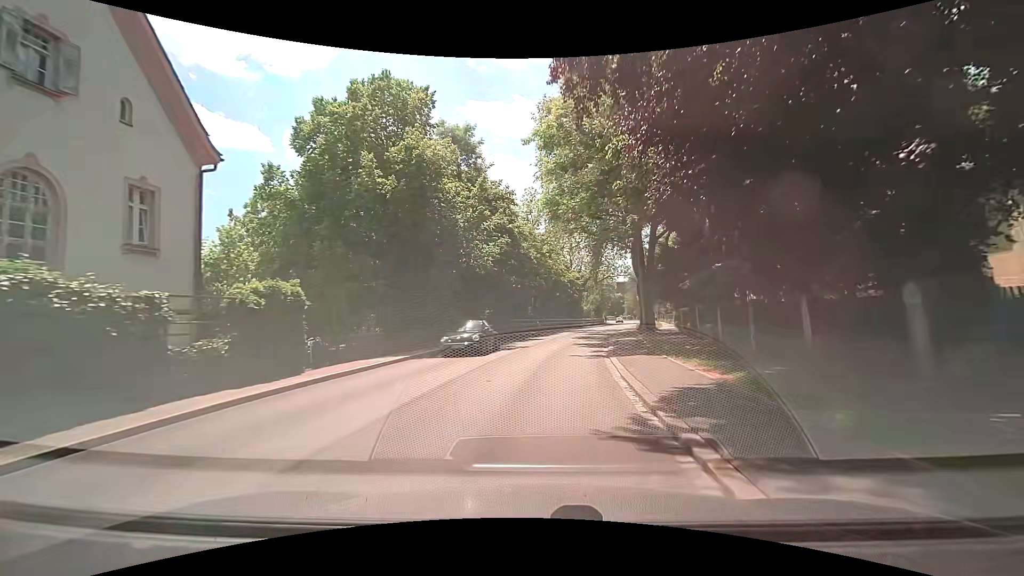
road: secondary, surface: asphalt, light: Day
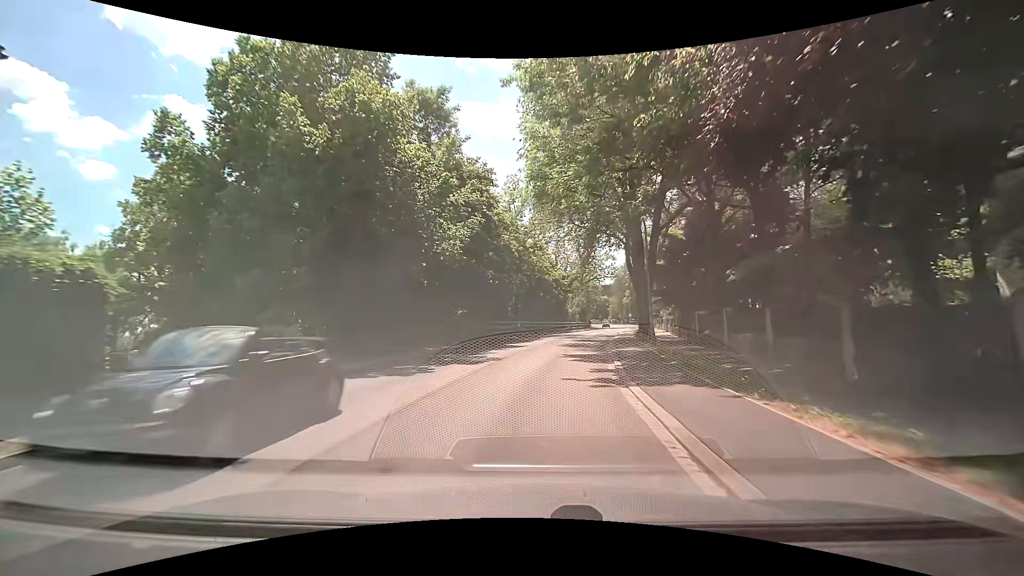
(0.0, +6.3) m; +2°
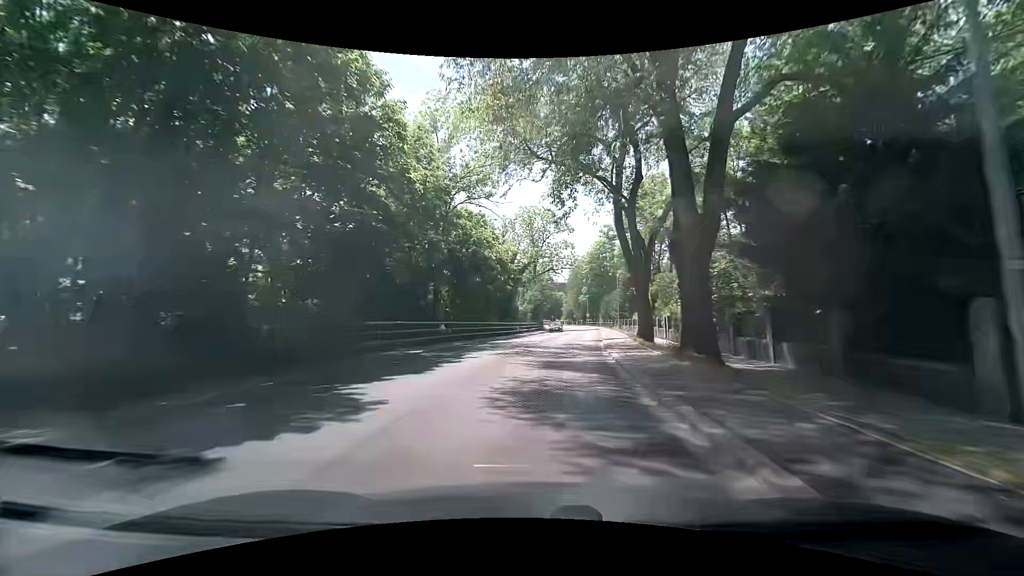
(+0.8, +19.2) m; +6°
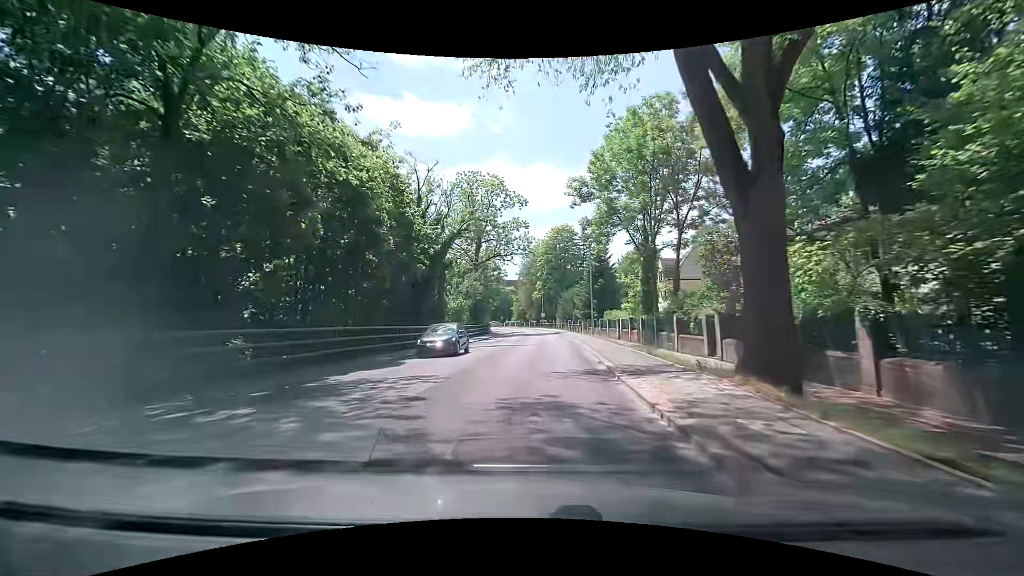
(+0.8, +19.9) m; +5°
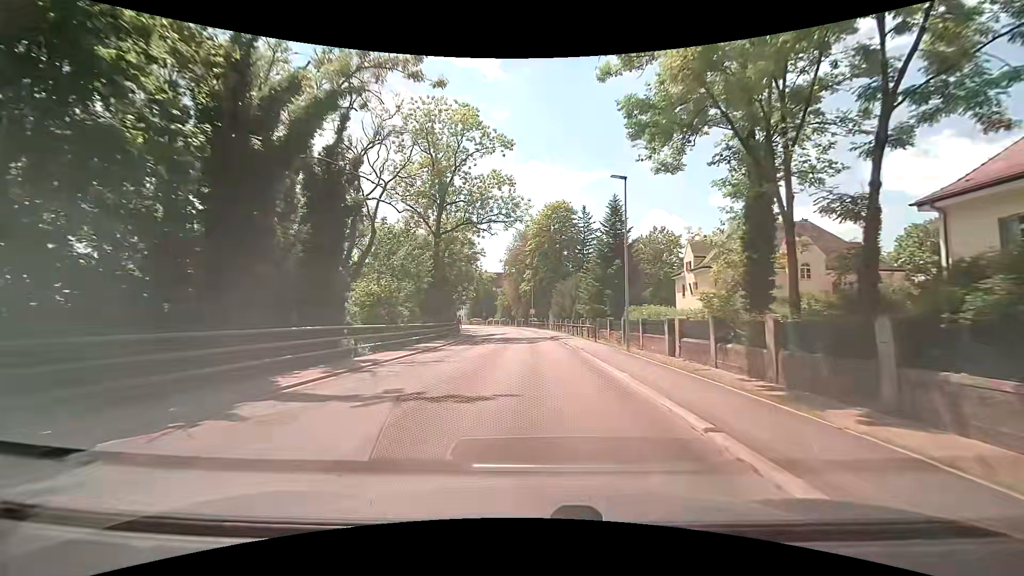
(+0.2, +20.5) m; +1°
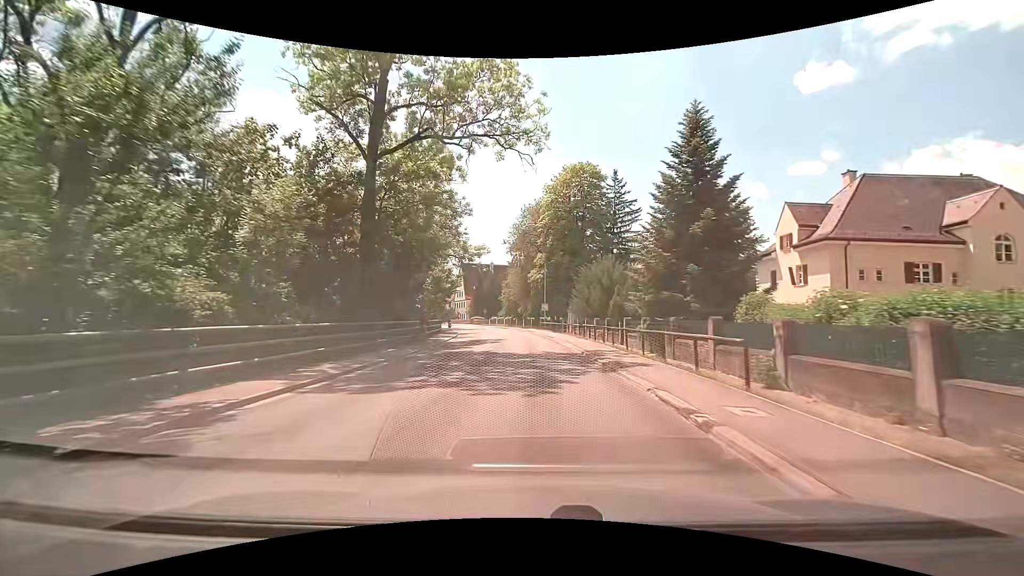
(+0.1, +21.1) m; -1°
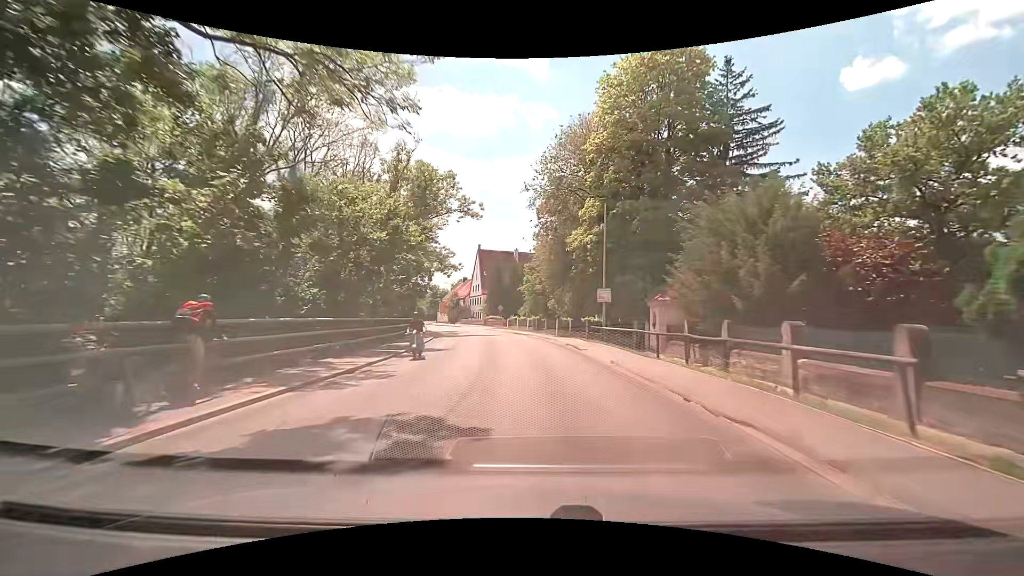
(-0.8, +29.0) m; -2°
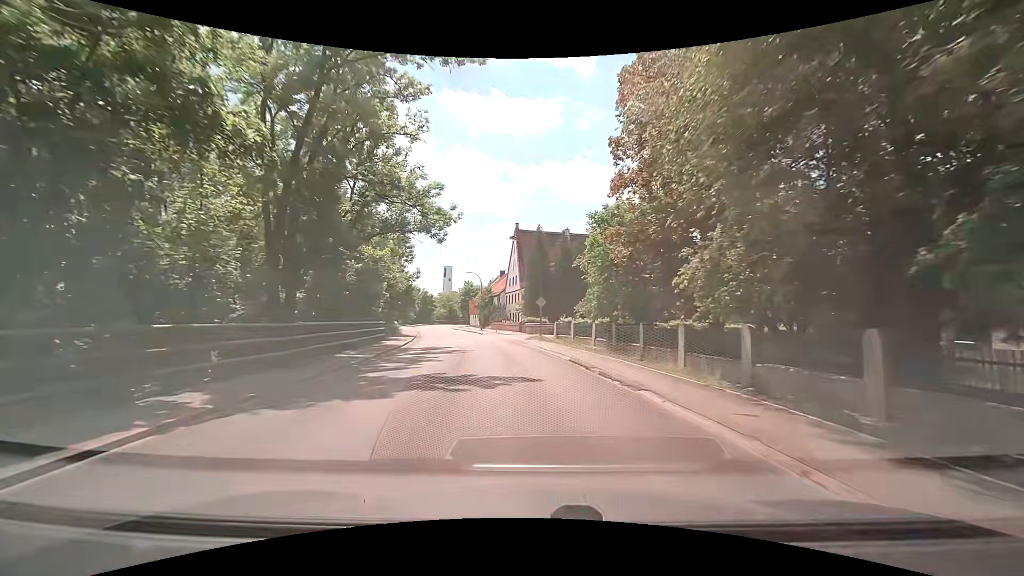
(-1.9, +29.2) m; -7°
(0, +10) (-1, +20) (-2, +30) (-4, +40) (-6, +49) (-8, +59) (-11, +69) (-13, +79) (-15, +88) (-17, +98) m
